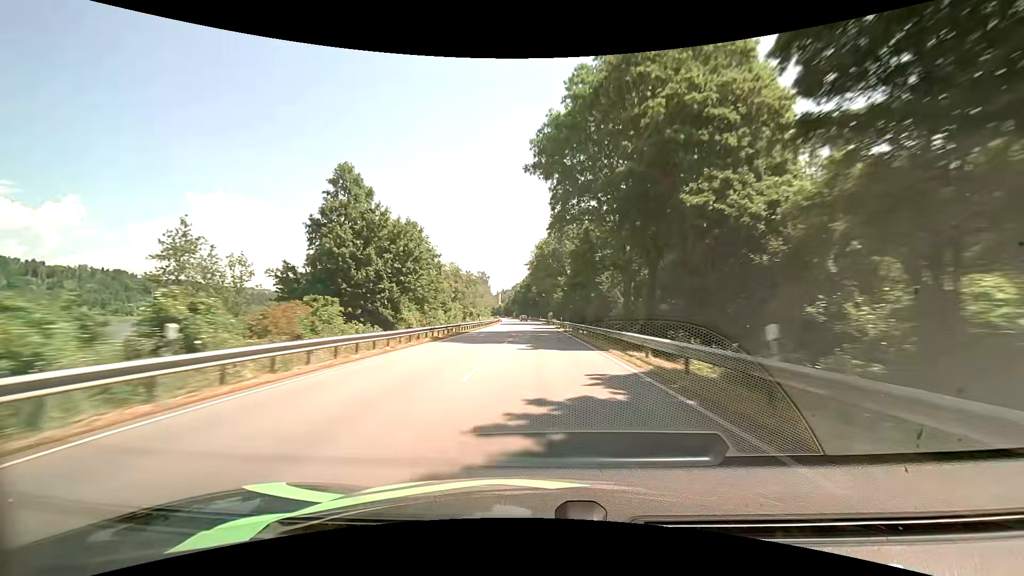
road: primary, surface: asphalt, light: Day
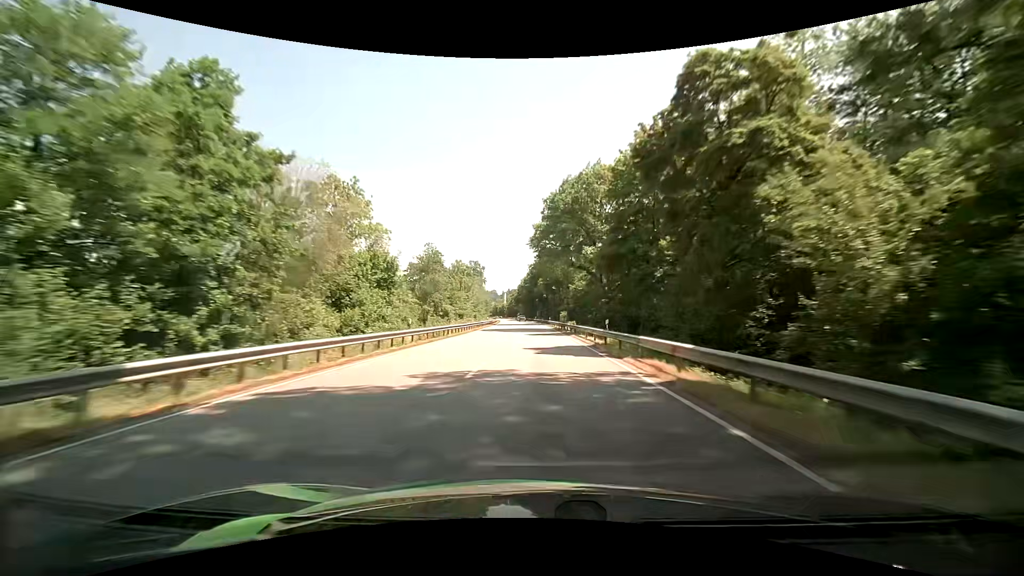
(-0.3, +35.5) m; -1°
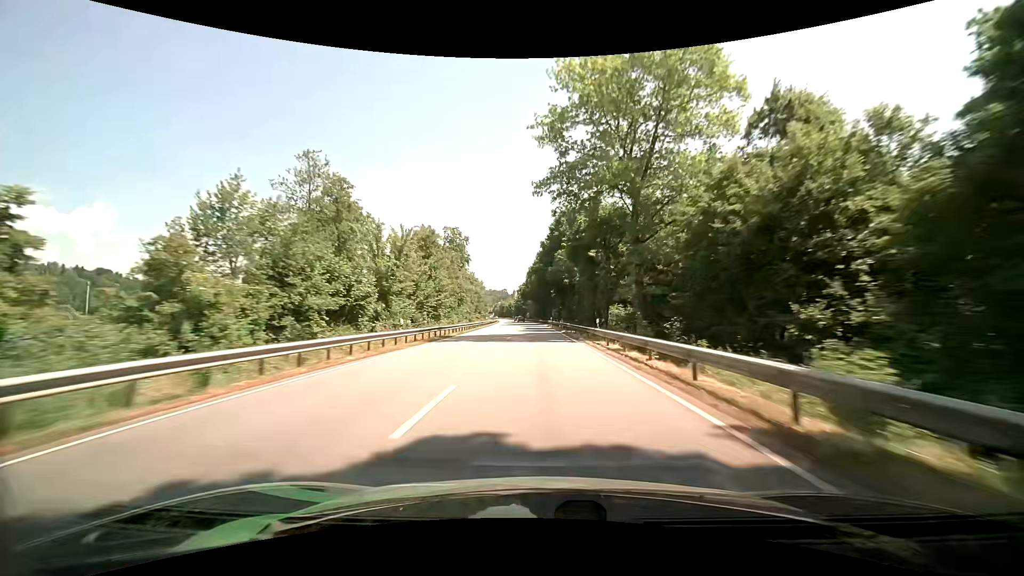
(-0.5, +53.4) m; -1°
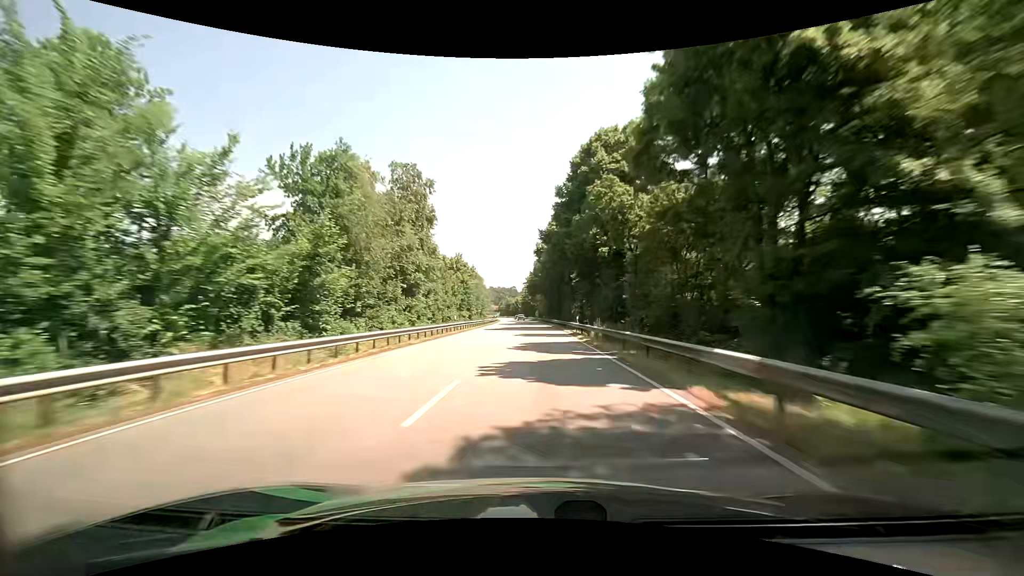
(-0.2, +35.7) m; -1°
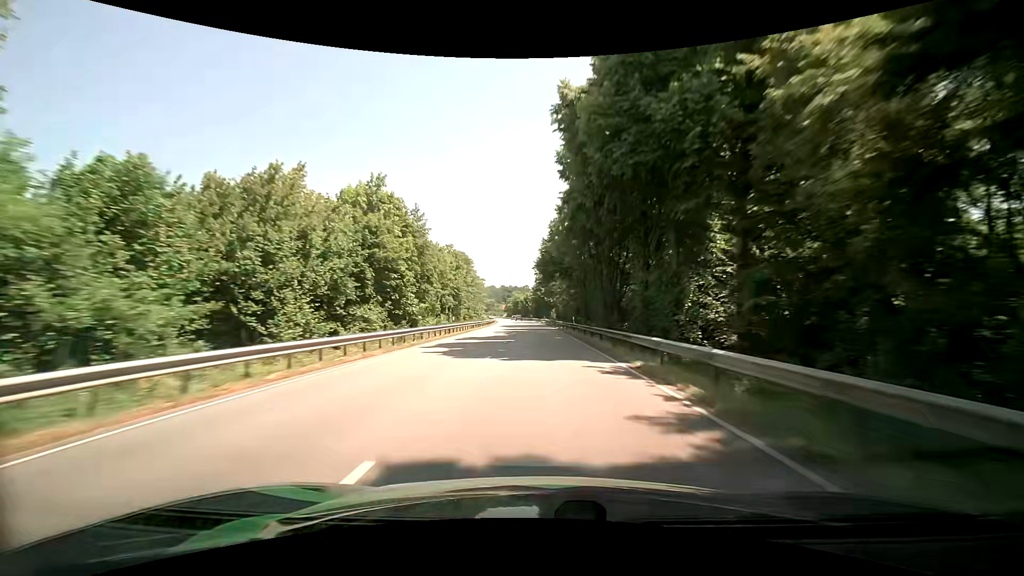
(-0.7, +53.5) m; -2°
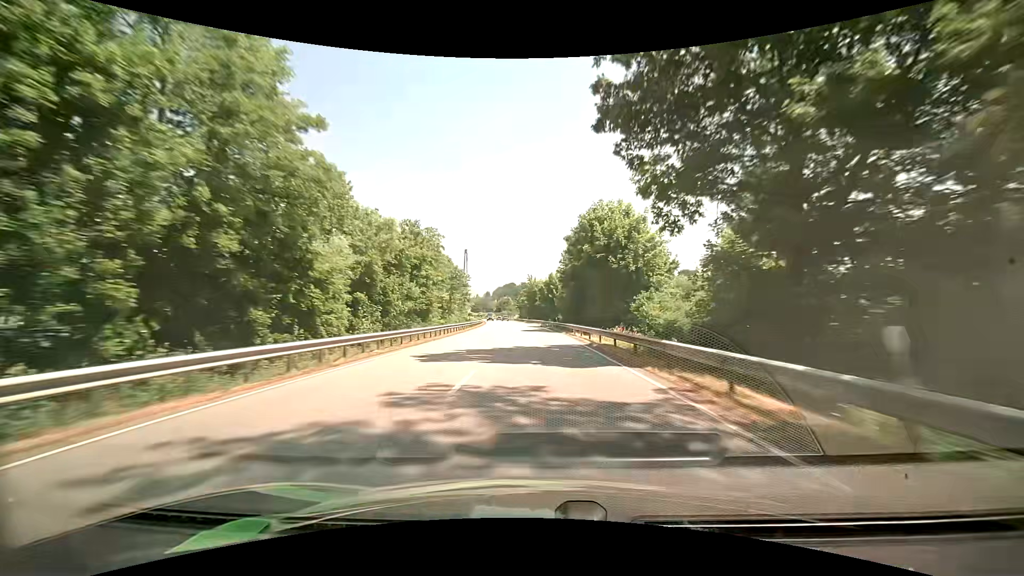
(-1.9, +88.6) m; -3°
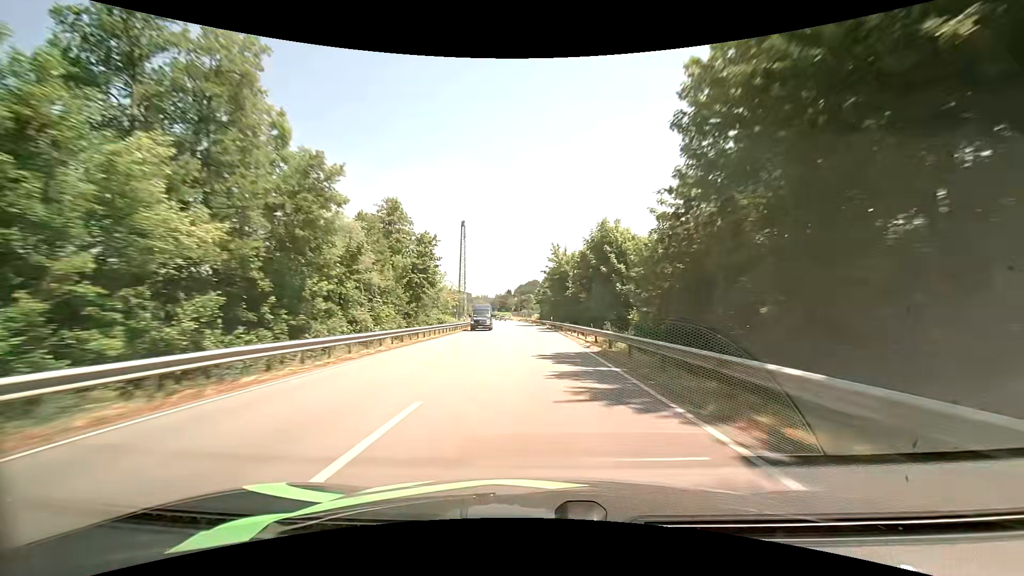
(-0.8, +52.8) m; -2°
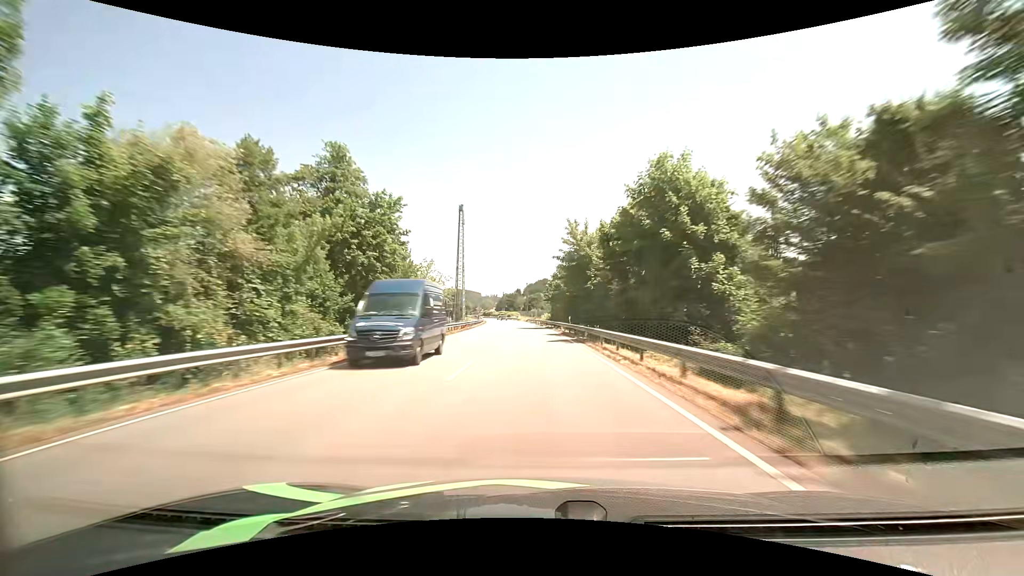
(-0.2, +17.6) m; -1°
(0, +10) (0, +20) (0, +30) (-1, +40) (-1, +50) (-2, +60) (-2, +70) (-3, +80) (-4, +90) (-5, +100) m
